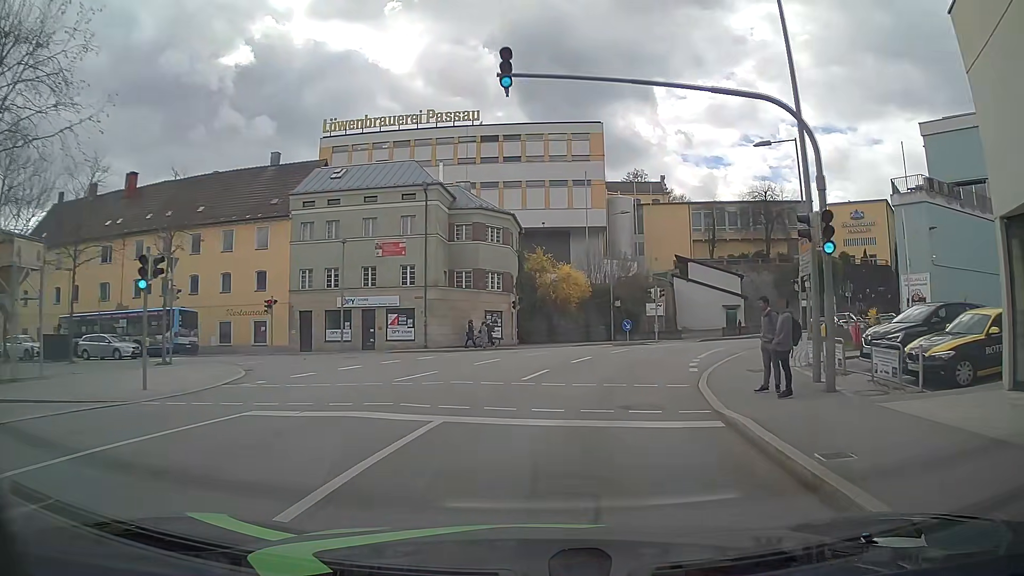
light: Day
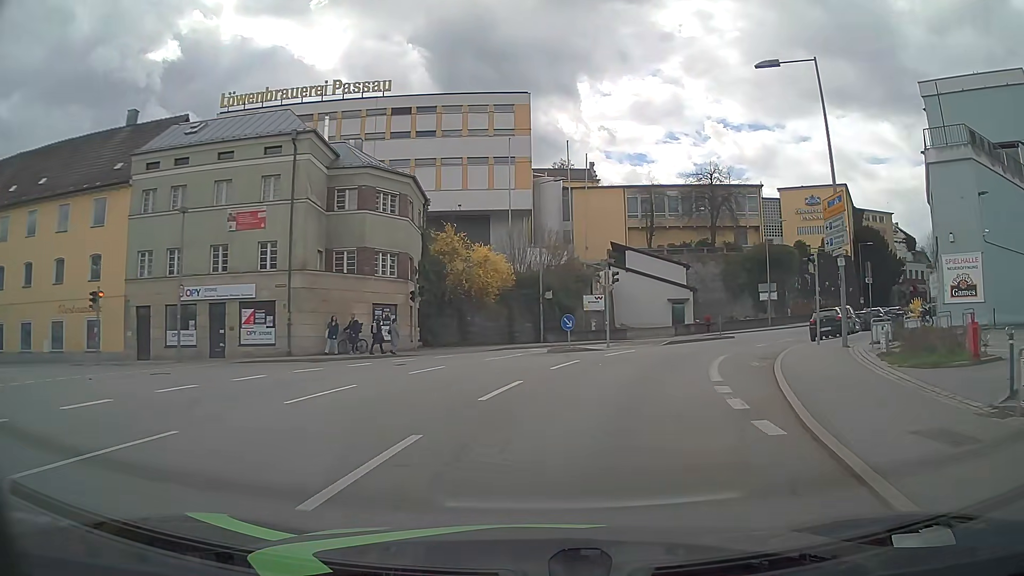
(+0.6, +11.4) m; +6°
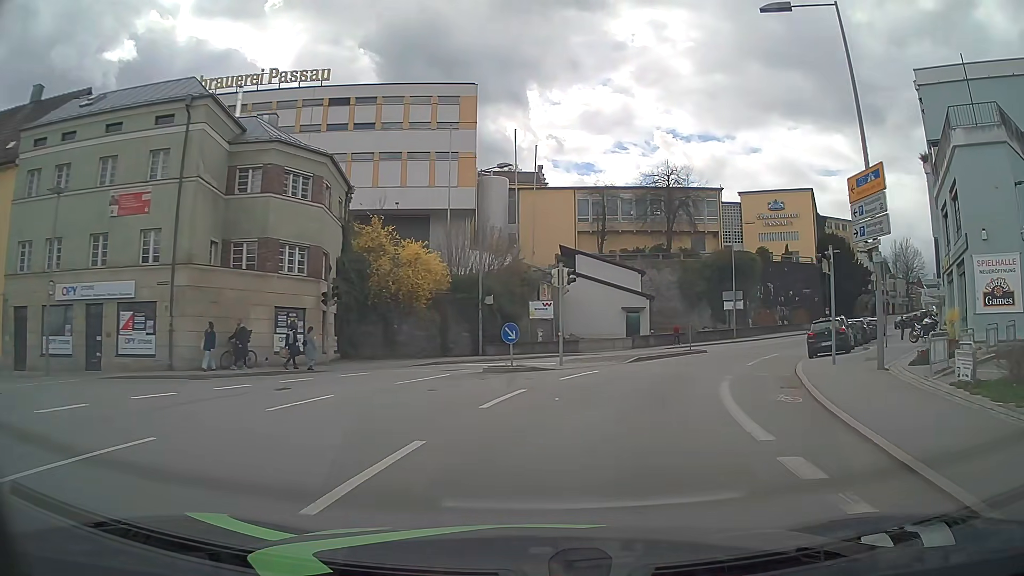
(+0.2, +6.0) m; +4°
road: tertiary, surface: asphalt
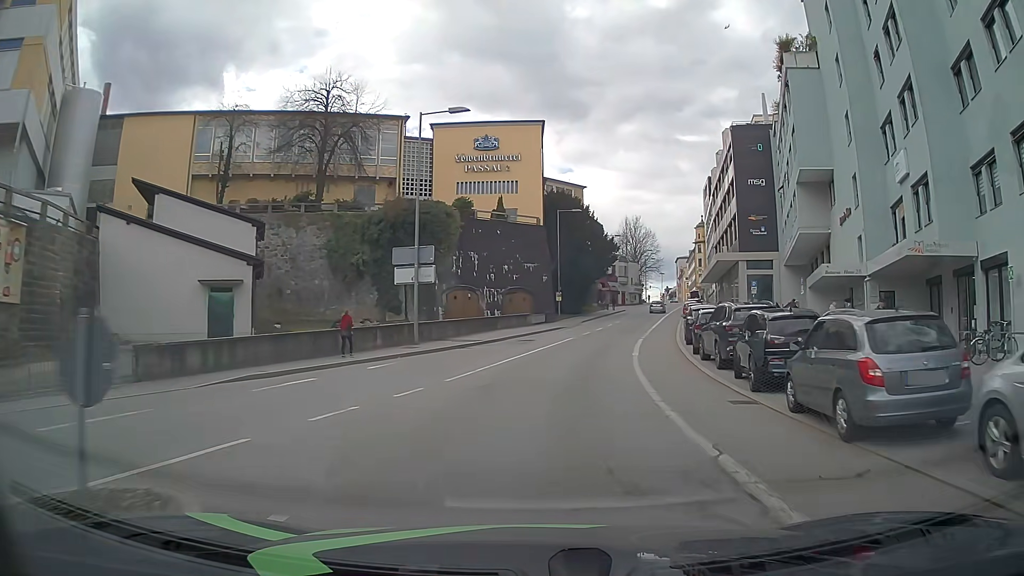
(+8.2, +29.8) m; +27°
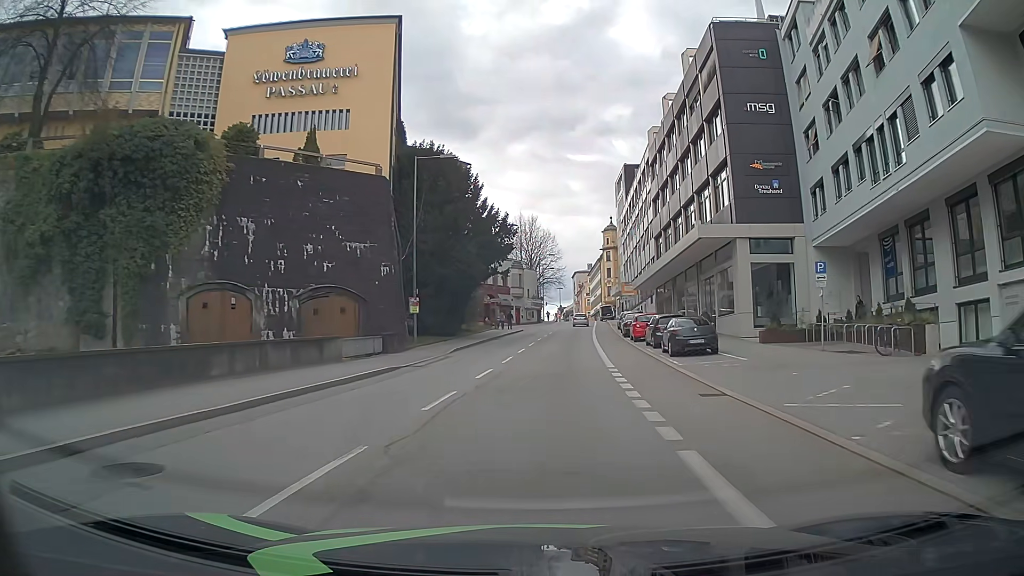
(+2.5, +27.0) m; +10°
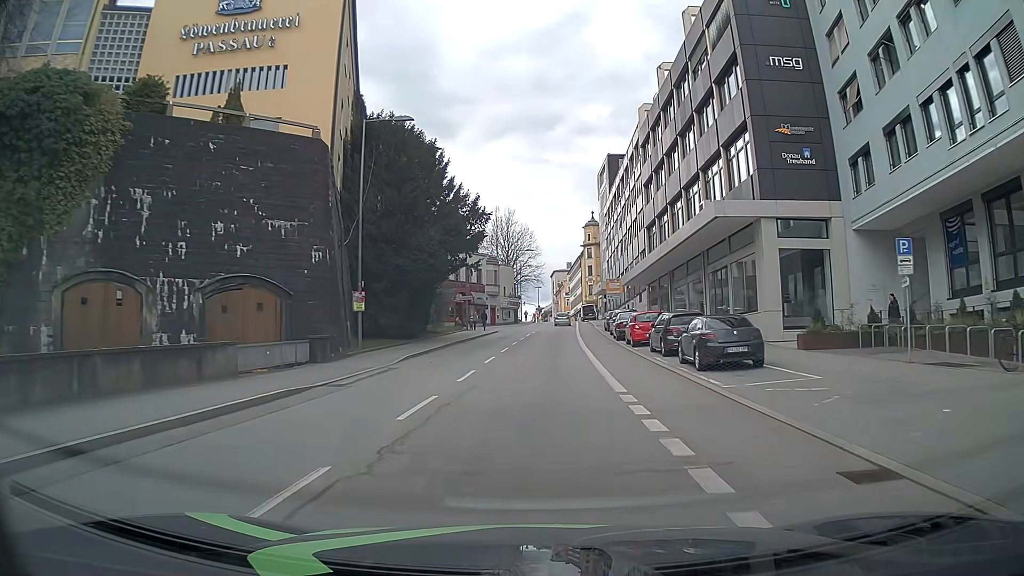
(+0.2, +7.1) m; +2°
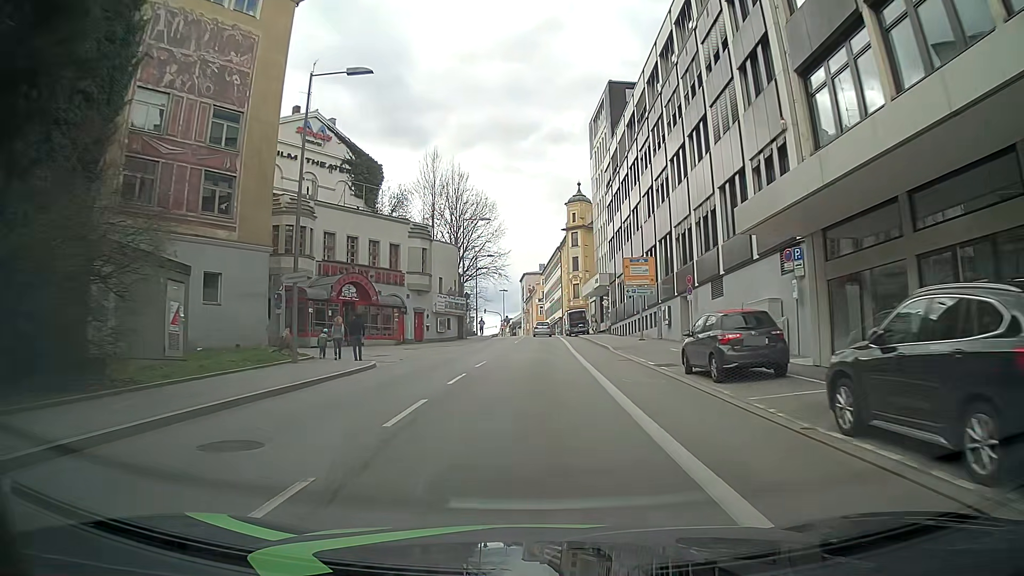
(+0.9, +36.6) m; +2°
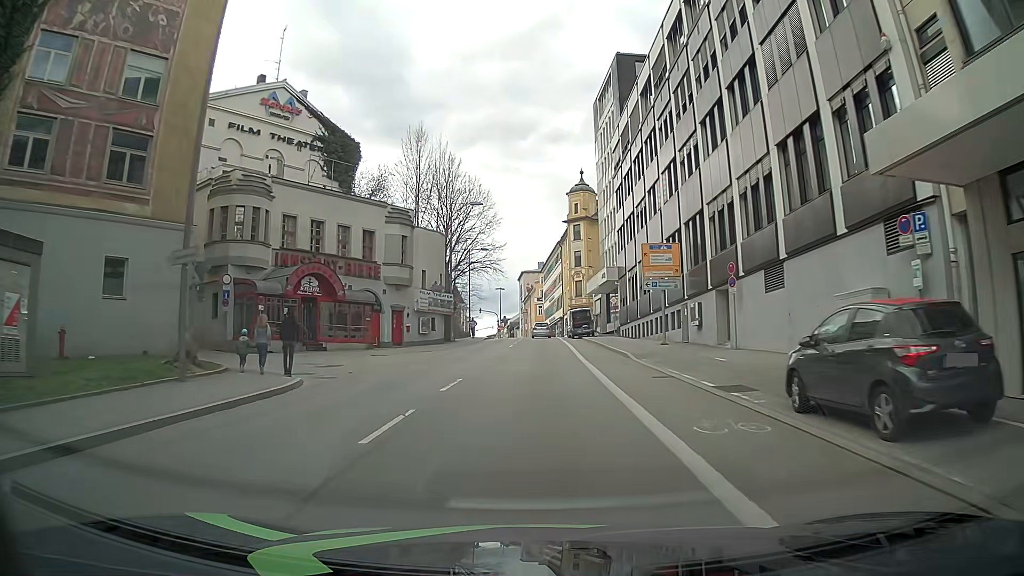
(0.0, +7.5) m; 0°
